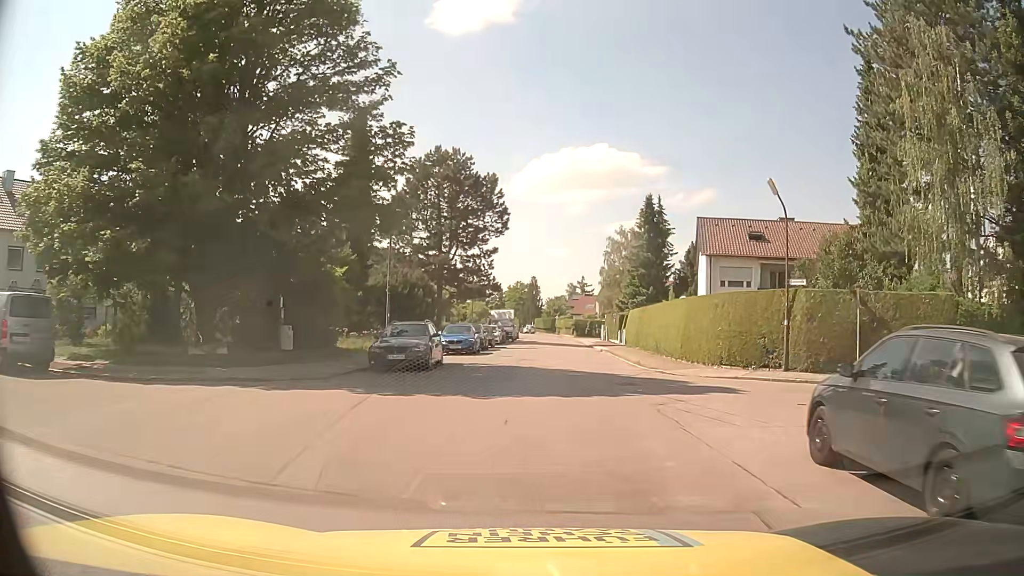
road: residential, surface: asphalt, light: Day
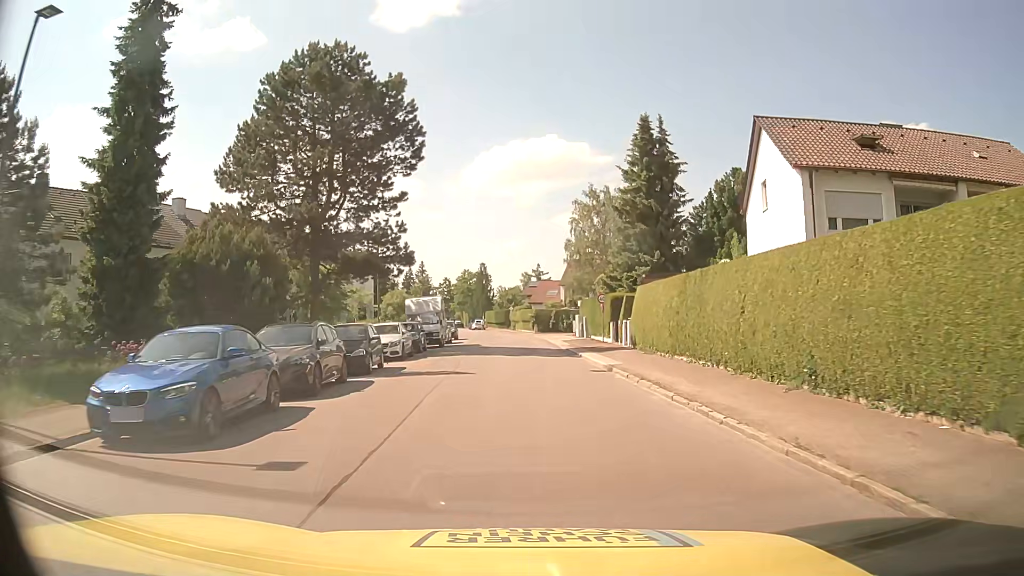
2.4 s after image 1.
(+0.9, +22.9) m; +5°
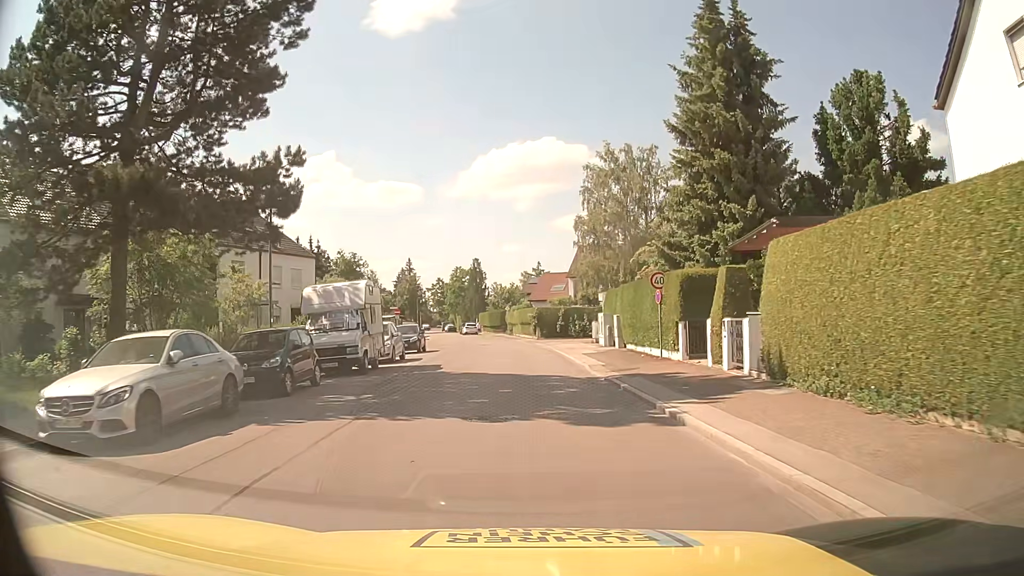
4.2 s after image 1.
(-0.2, +17.6) m; -1°
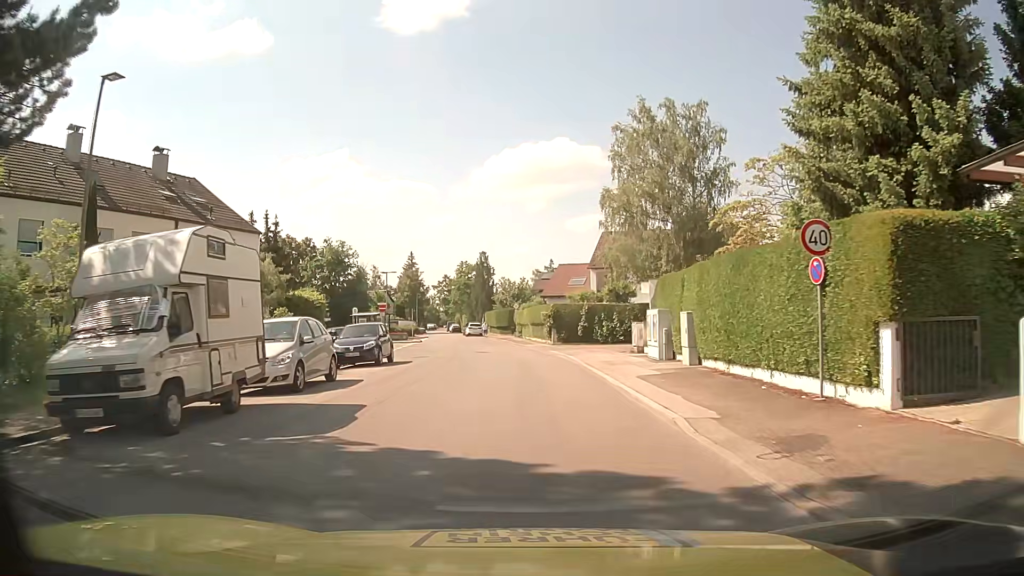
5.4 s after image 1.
(-0.1, +11.9) m; -1°
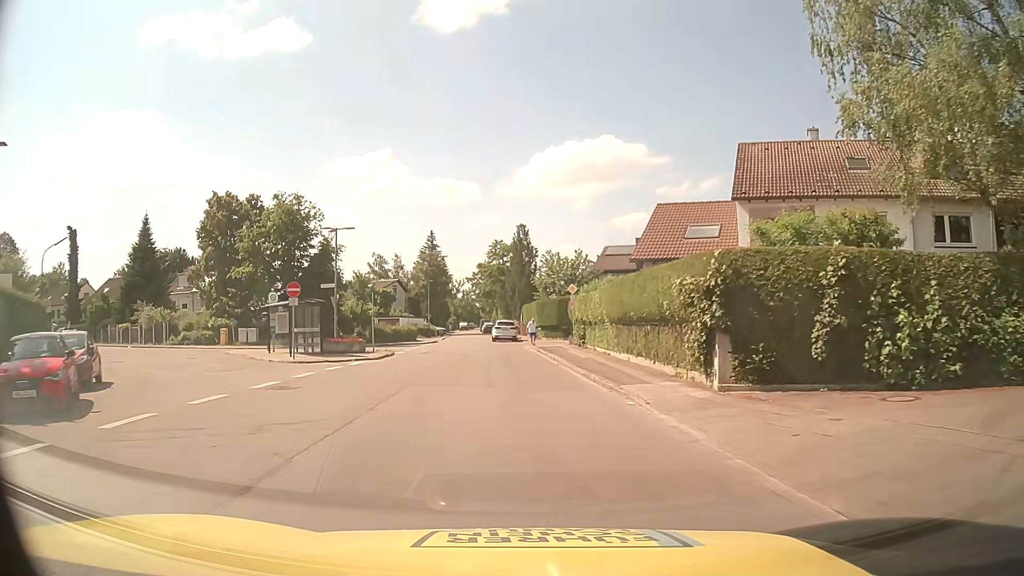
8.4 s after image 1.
(-1.0, +30.1) m; -4°
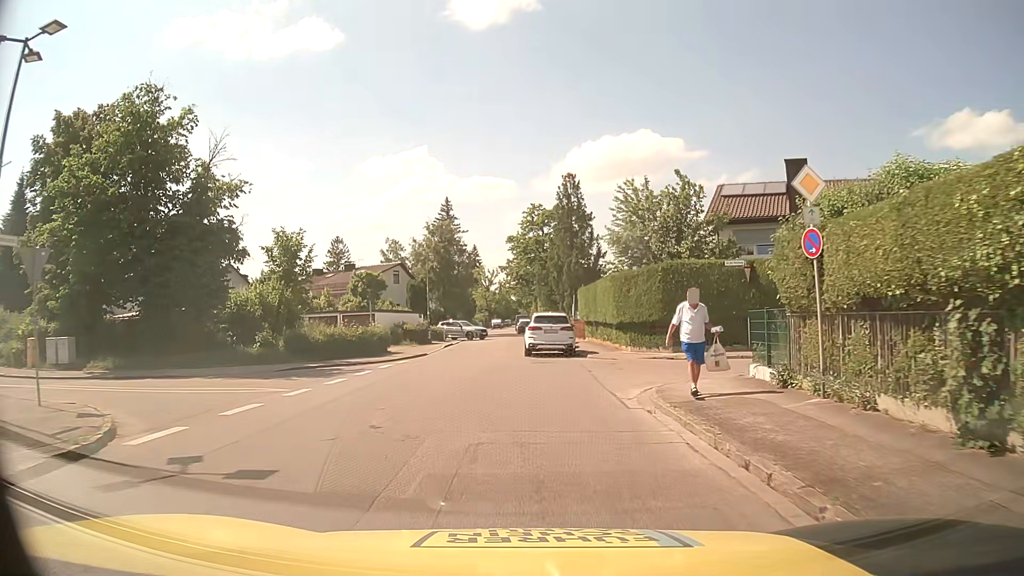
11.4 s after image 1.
(-0.9, +27.2) m; -3°
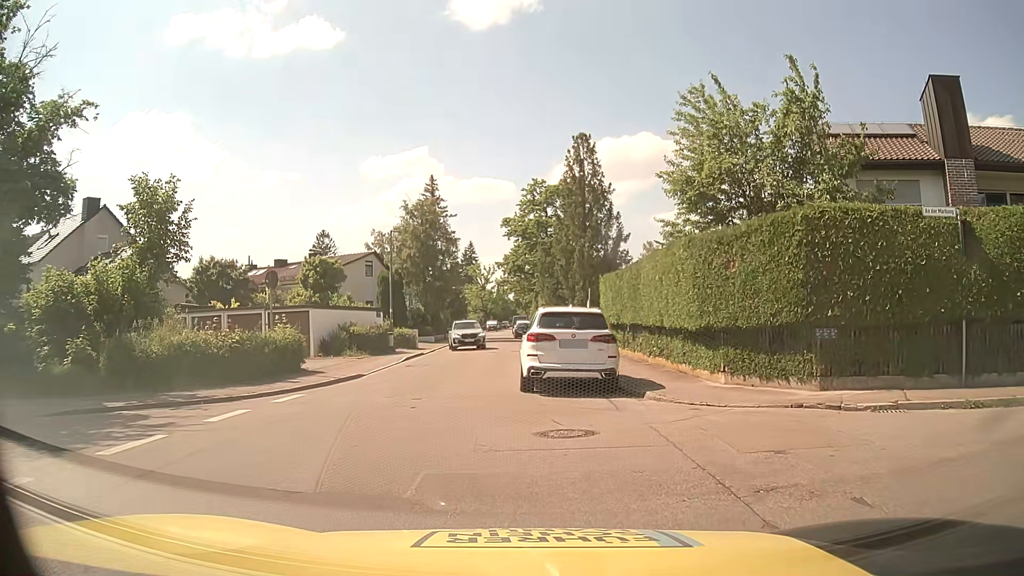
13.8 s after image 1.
(-0.1, +12.6) m; -1°
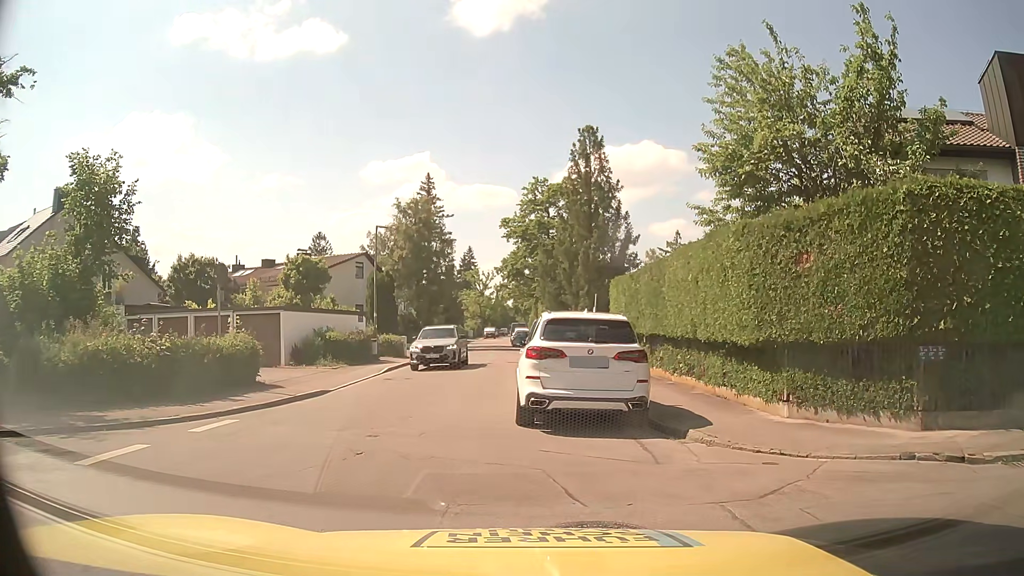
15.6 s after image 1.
(0.0, +3.4) m; +1°
(-2, +10) (-3, +20) (-2, +30) (-1, +40) (-1, +50) (-3, +59) (-5, +69) (-5, +79) (-5, +89) (-4, +99) m
